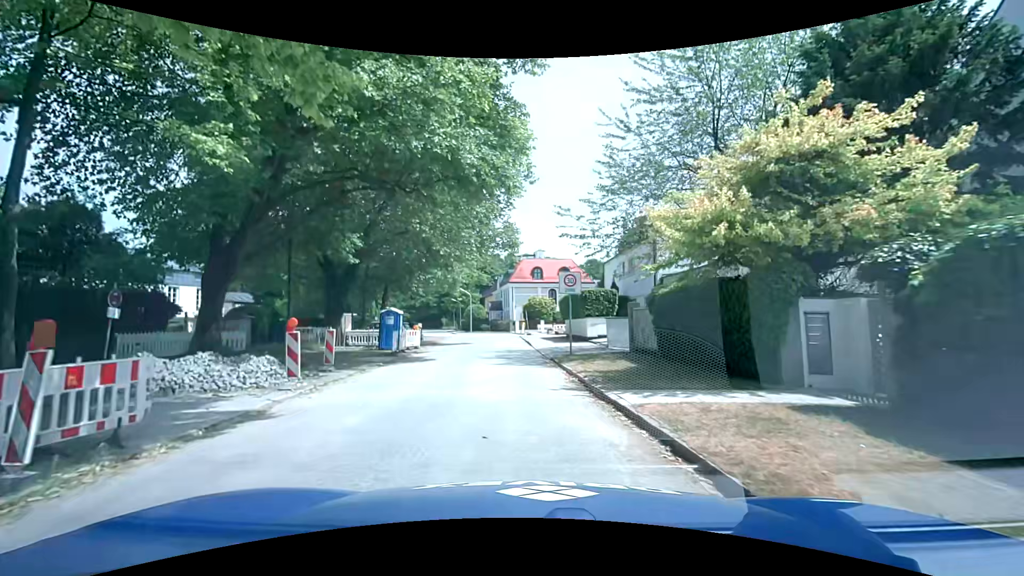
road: residential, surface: asphalt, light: Day
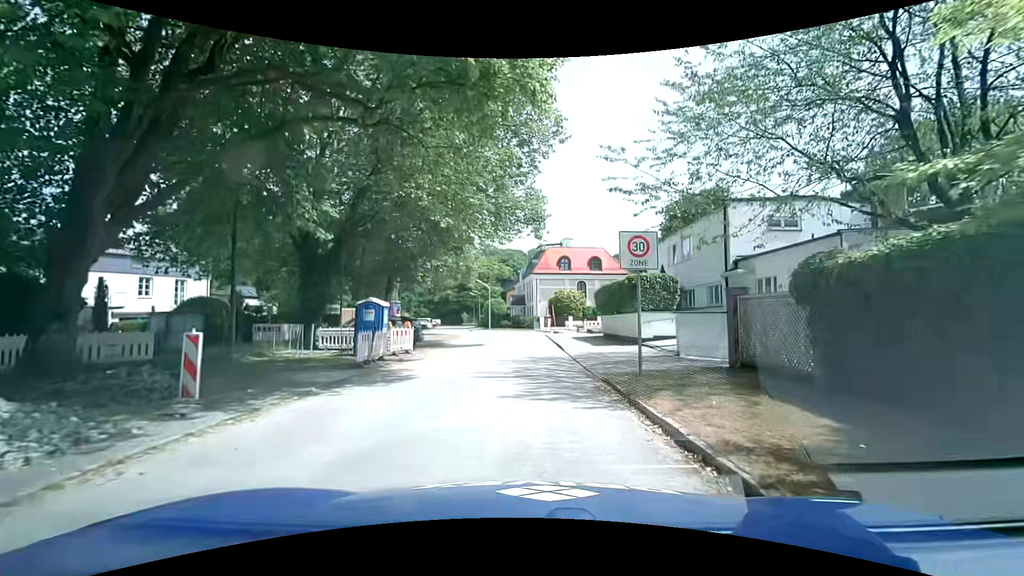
(-0.4, +7.7) m; -3°
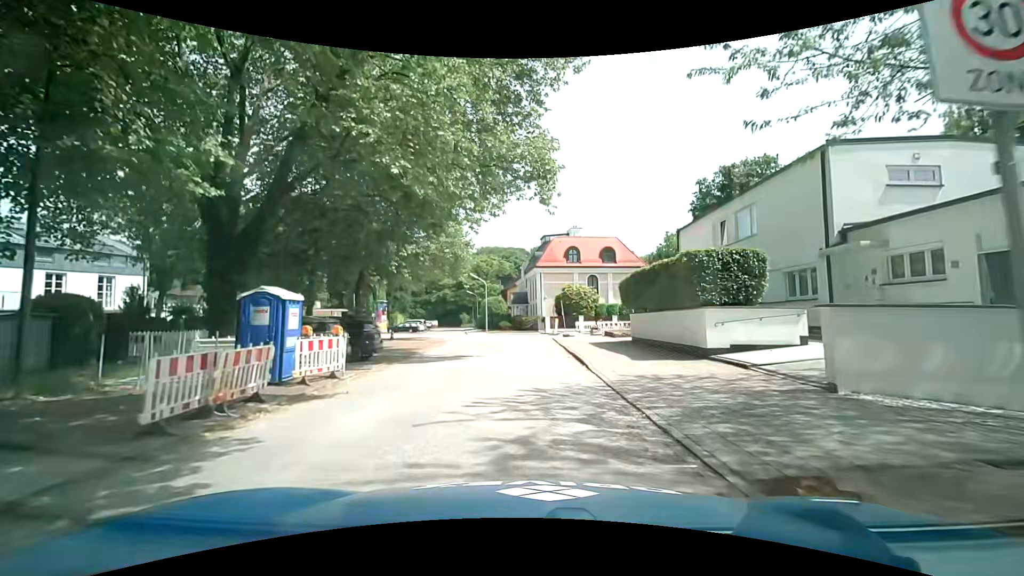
(-0.1, +8.3) m; -1°
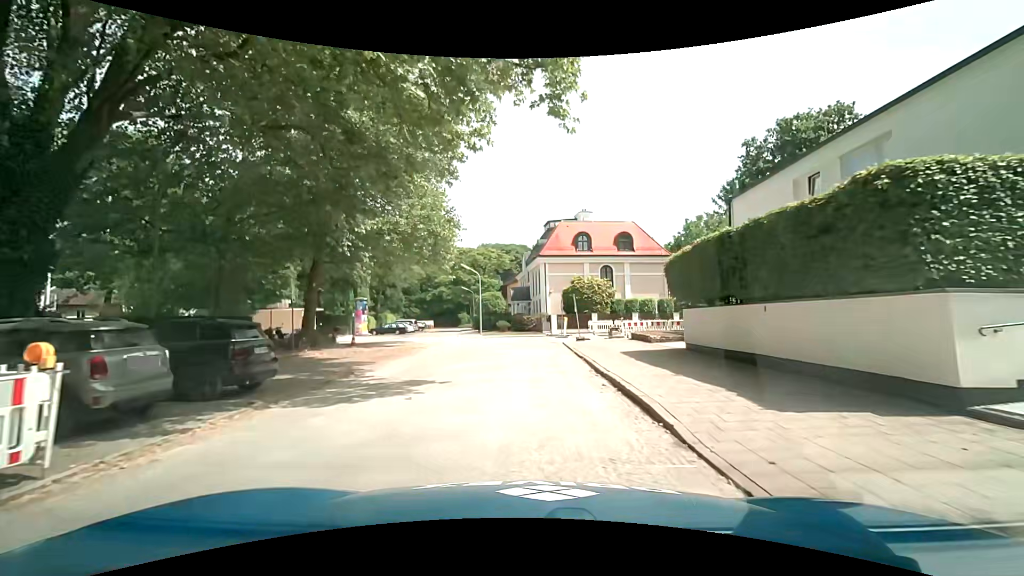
(-0.1, +8.2) m; -1°
(0, +10) (0, +20) (-2, +30) (-7, +39) (-9, +48) (-10, +58) (-12, +68) (-14, +78) (-15, +88) (-16, +98) m
